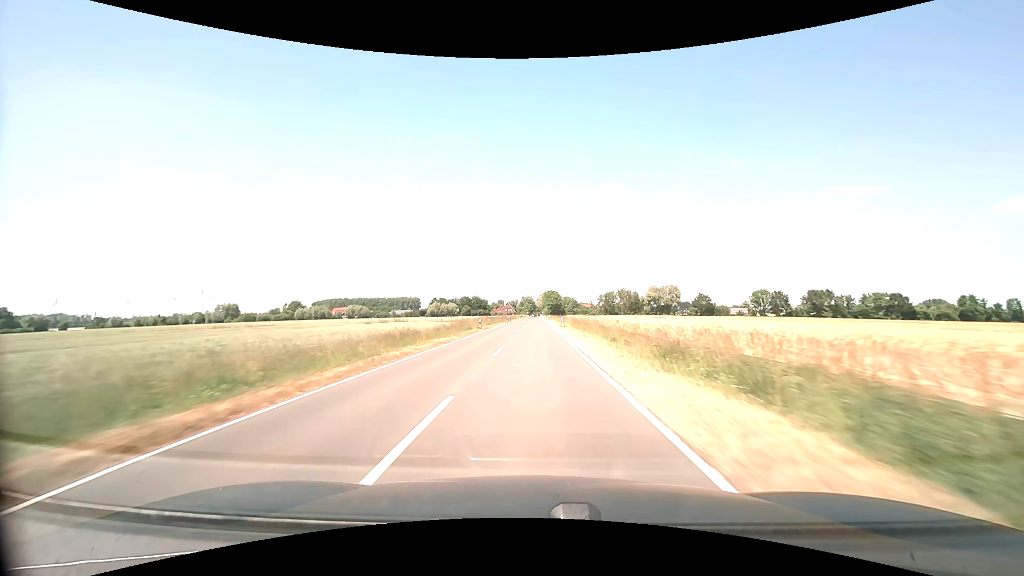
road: secondary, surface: asphalt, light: Day
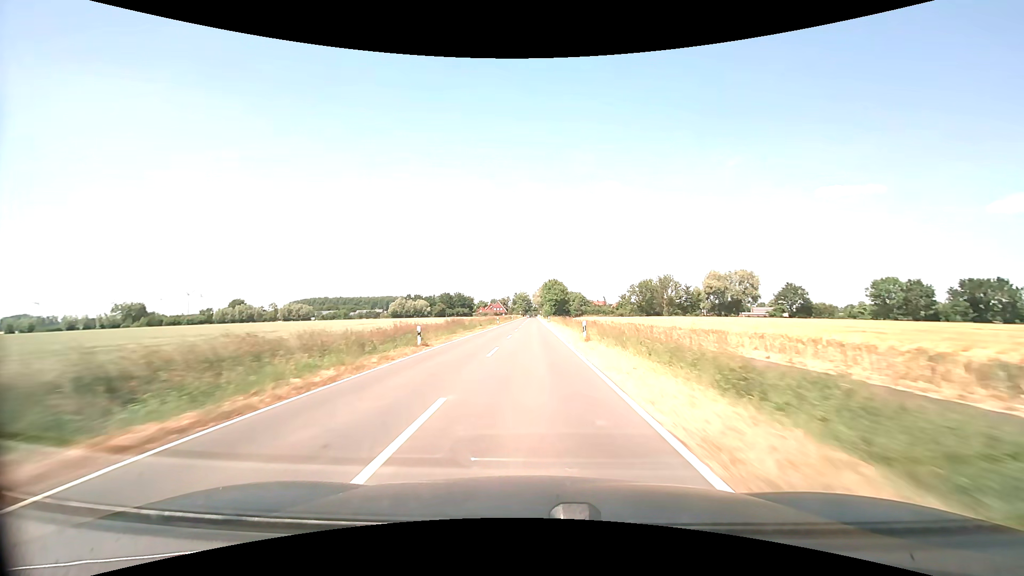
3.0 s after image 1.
(+0.3, +72.2) m; +1°
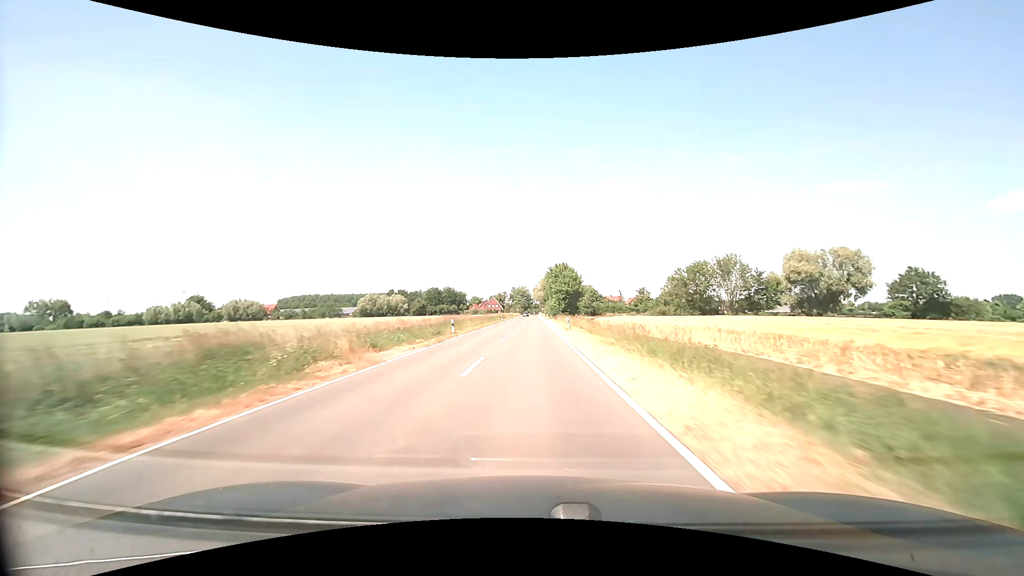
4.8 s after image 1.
(-0.1, +41.0) m; 0°
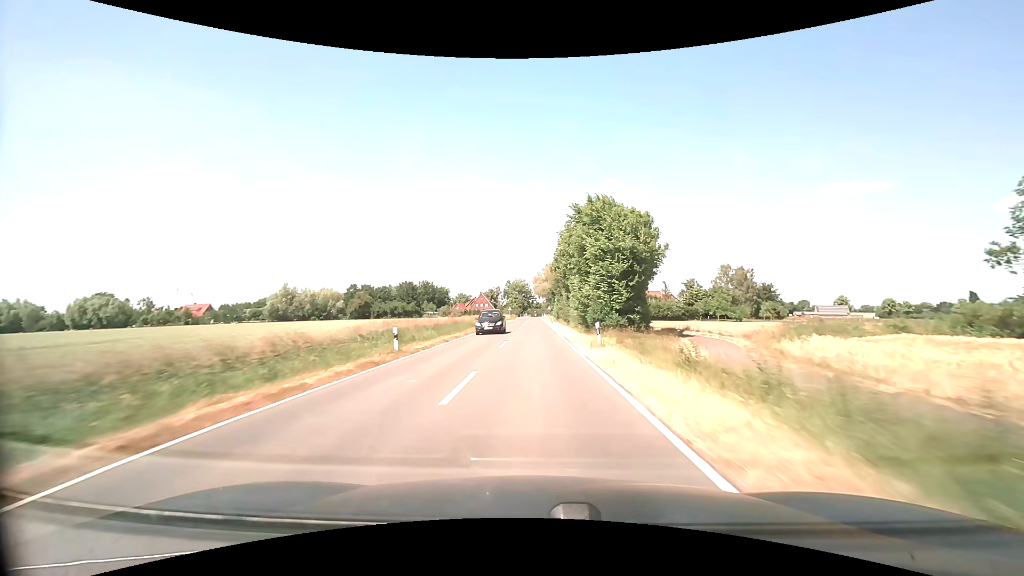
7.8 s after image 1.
(-0.2, +63.2) m; 0°
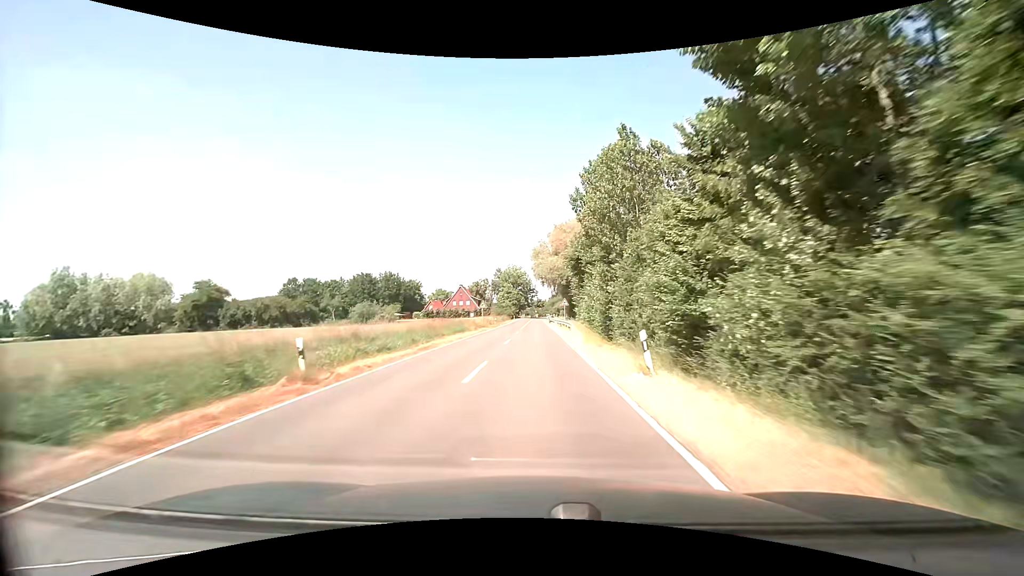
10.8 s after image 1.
(+0.1, +57.5) m; 0°
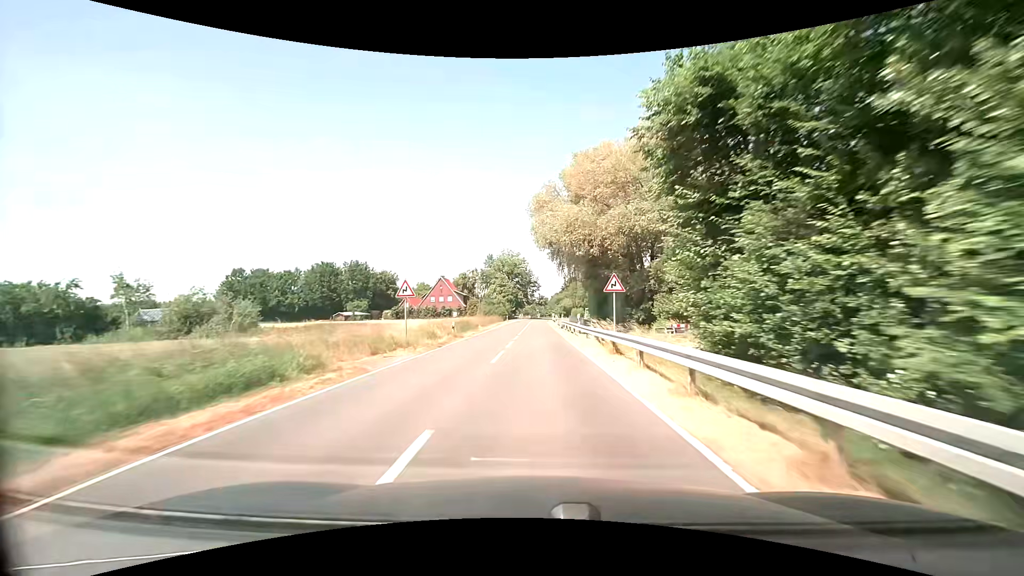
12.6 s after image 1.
(-0.2, +32.2) m; -1°
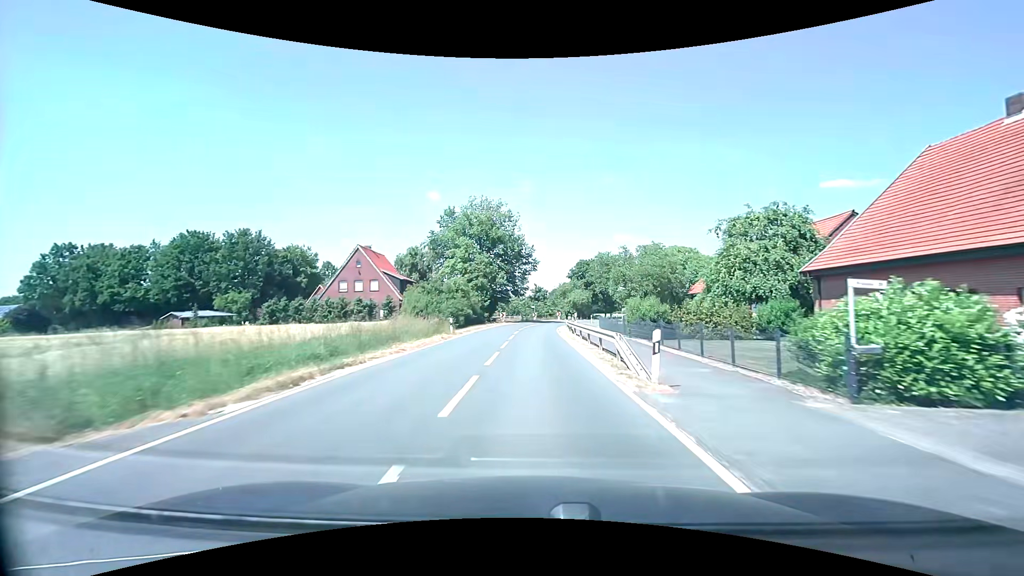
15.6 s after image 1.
(+0.2, +49.7) m; +1°
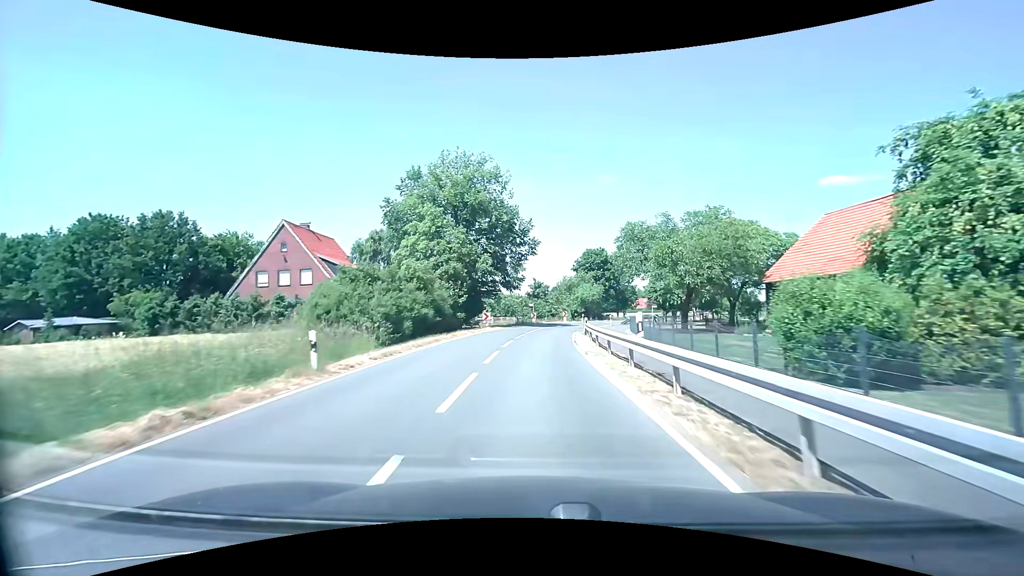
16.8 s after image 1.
(0.0, +17.9) m; 0°
(0, +10) (0, +20) (+1, +30) (+2, +40) (+4, +50) (+8, +59) (+13, +68) (+17, +76) (+22, +85) (+26, +94) m
